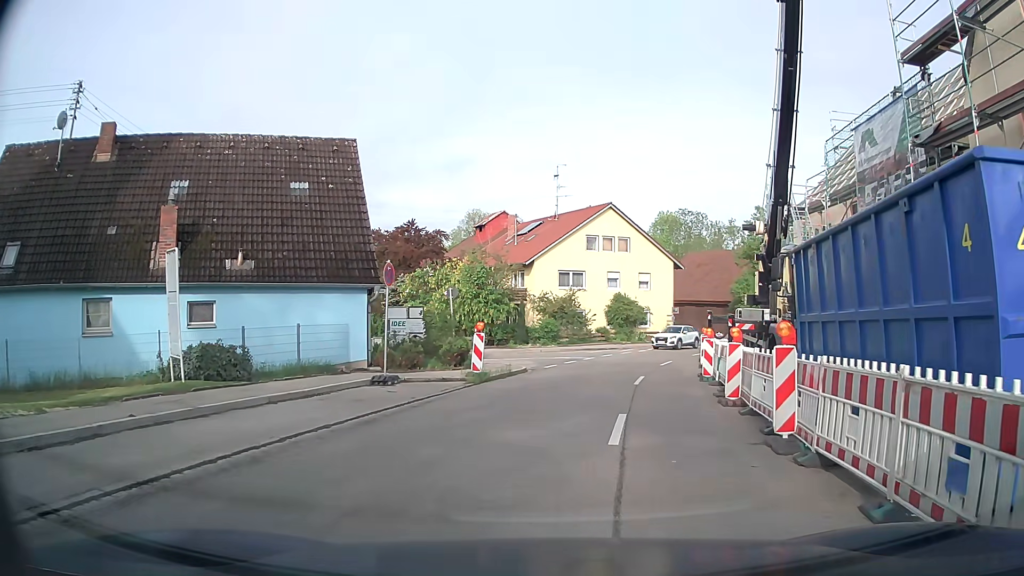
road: tertiary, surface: asphalt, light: Day
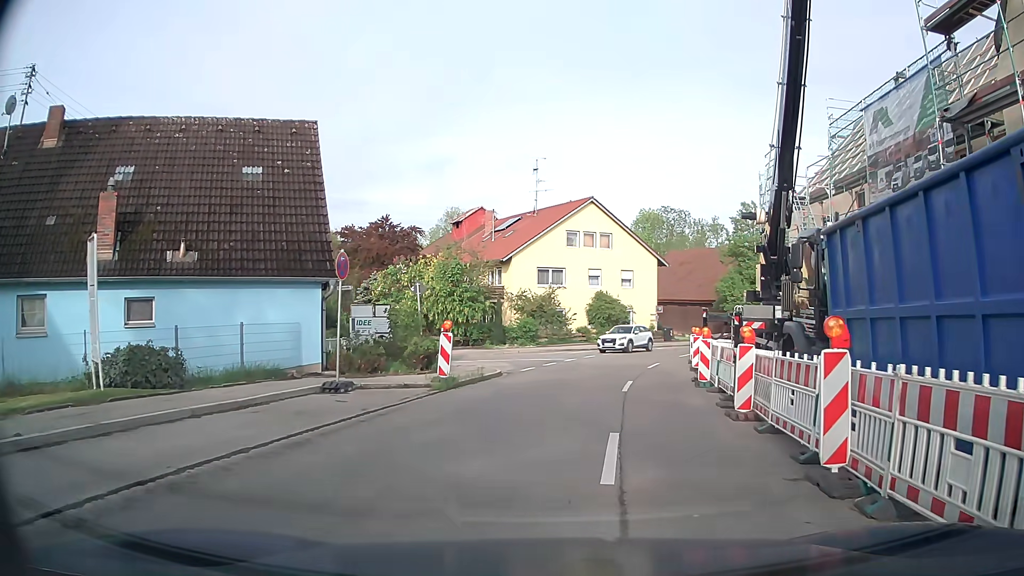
(0.0, +2.2) m; 0°
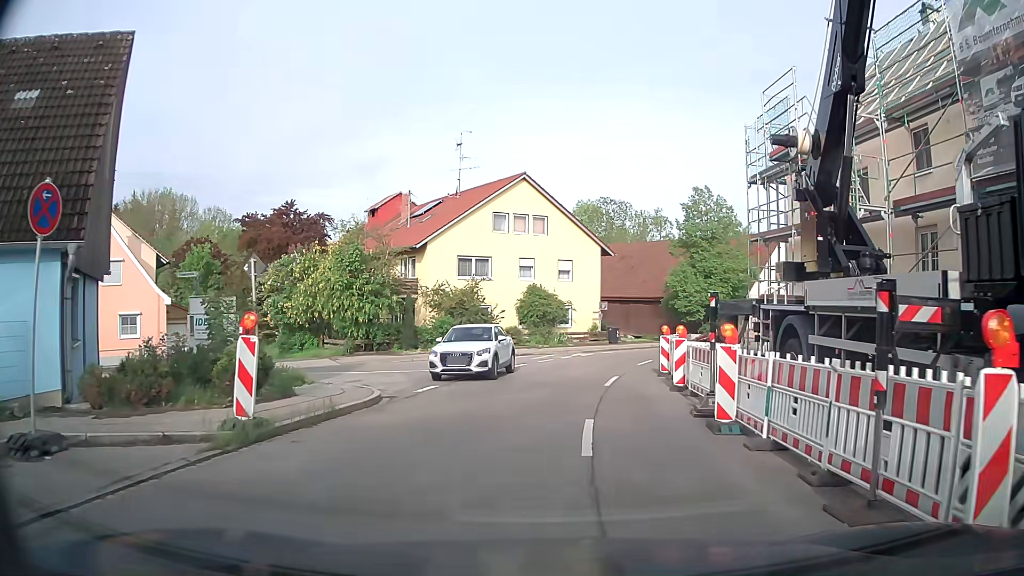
(+0.6, +7.9) m; +7°
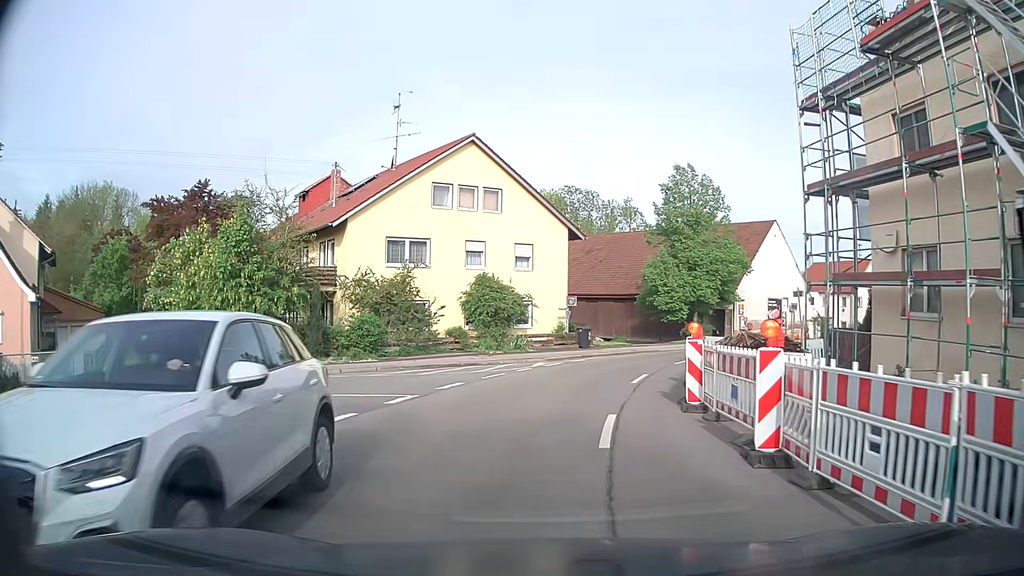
(+0.2, +8.6) m; +2°
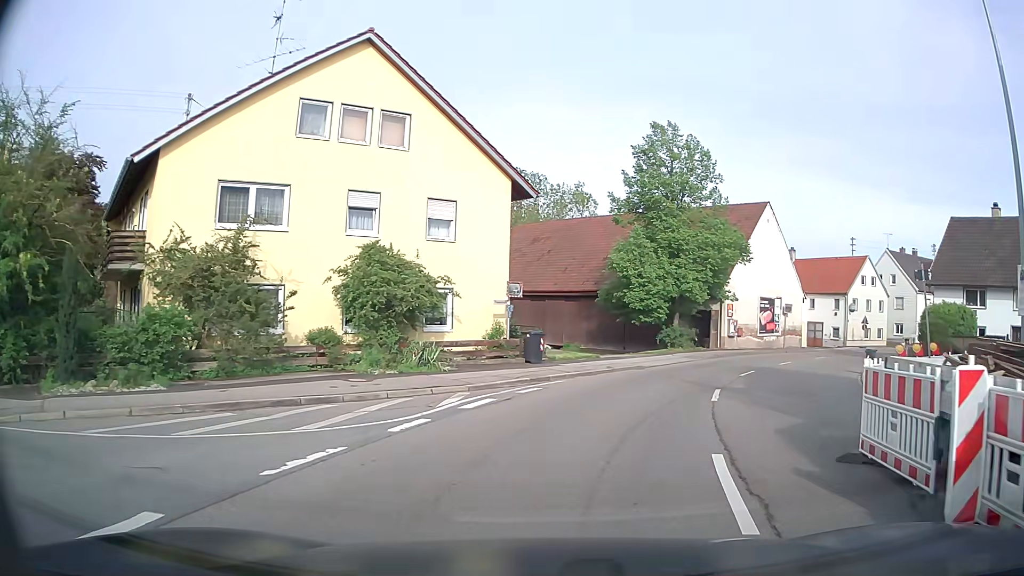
(+0.5, +12.4) m; +5°
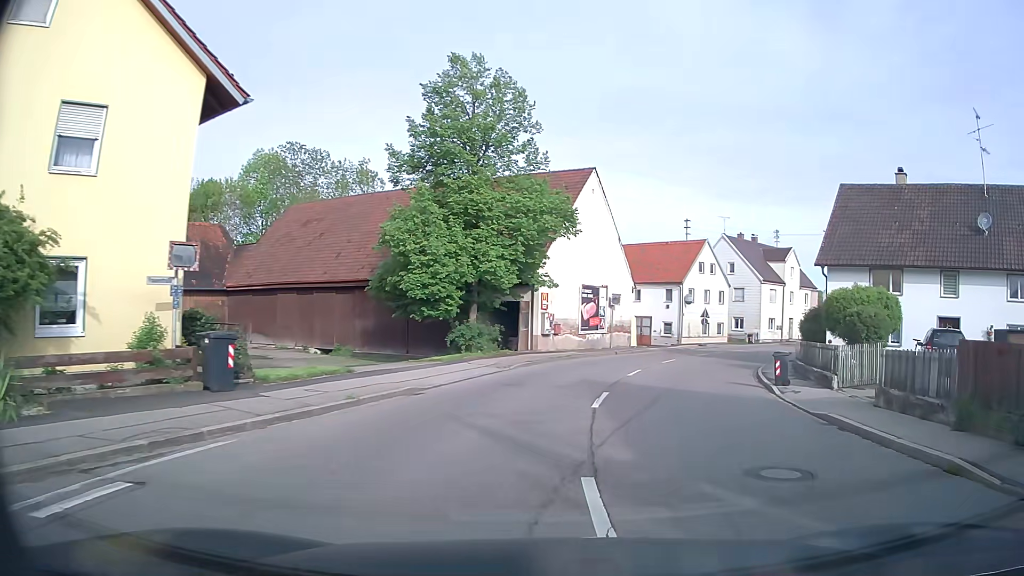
(+1.7, +10.2) m; +18°
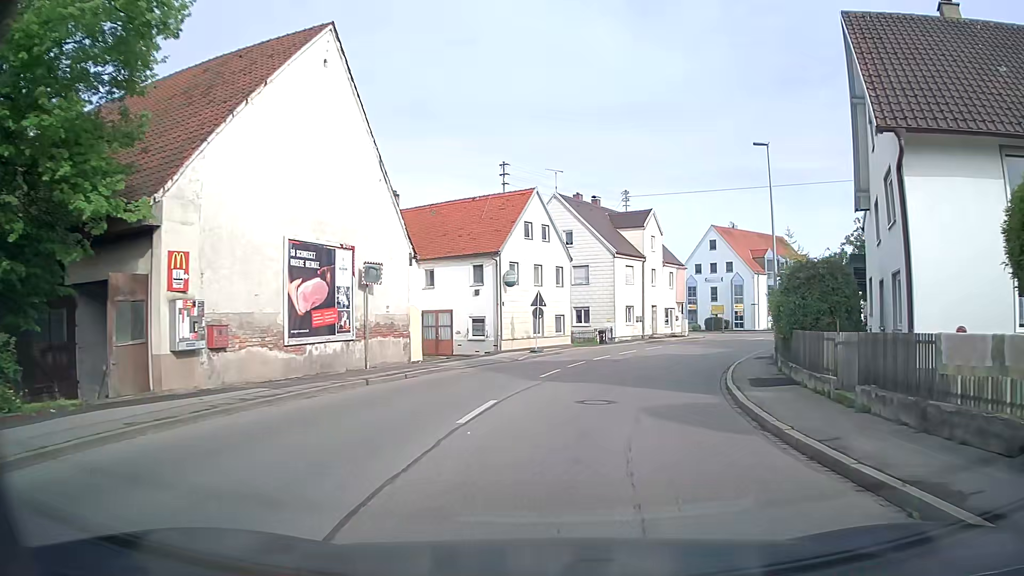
(+3.4, +20.4) m; +16°
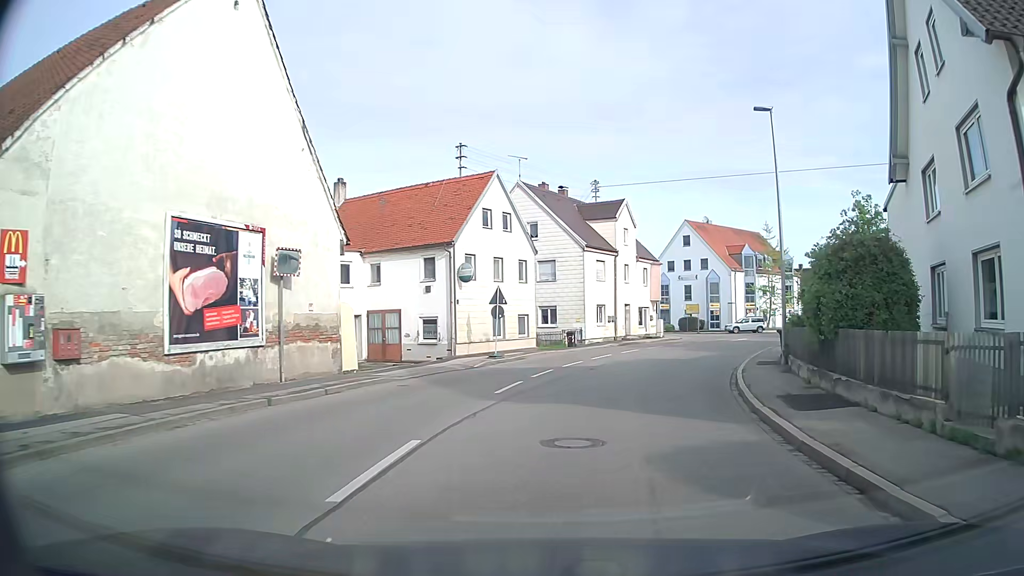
(+0.1, +4.5) m; +3°
(+1, +10) (+3, +20) (+6, +29) (+10, +38) (+16, +47) (+22, +55) (+28, +62) (+35, +69) (+42, +77) (+49, +84) m
